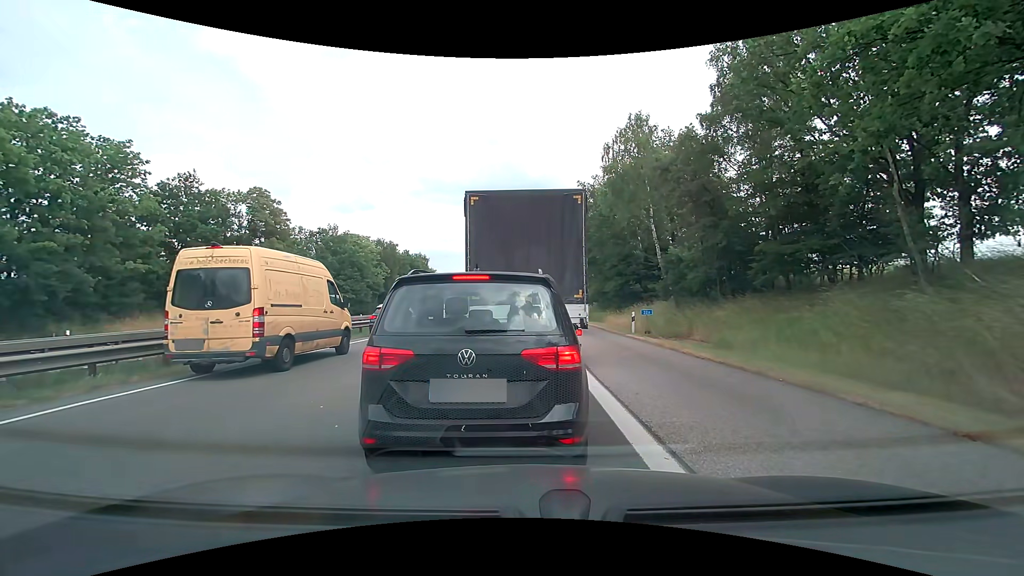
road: motorway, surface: asphalt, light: Day
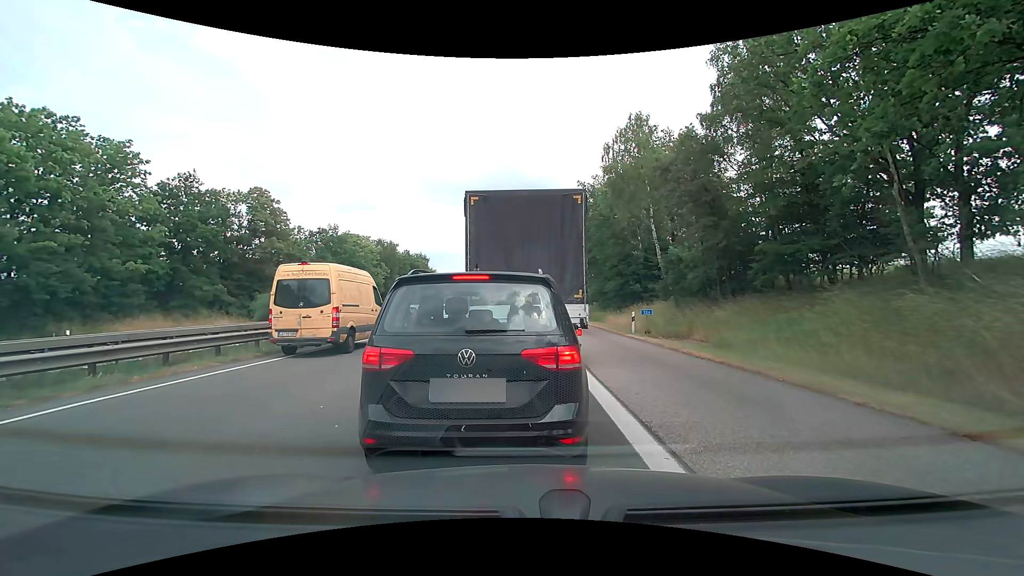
(0.0, 0.0) m; 0°
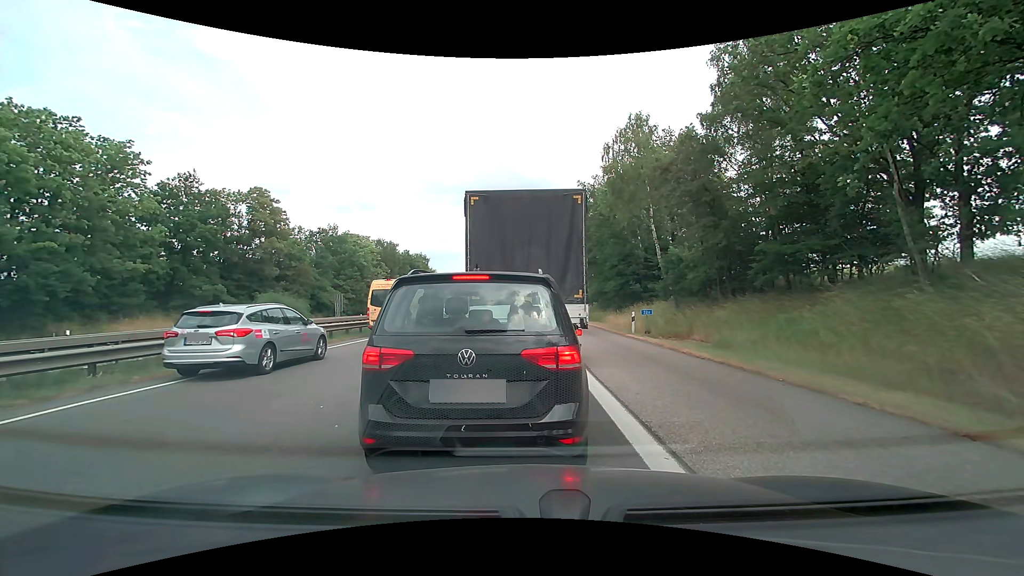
(0.0, 0.0) m; 0°
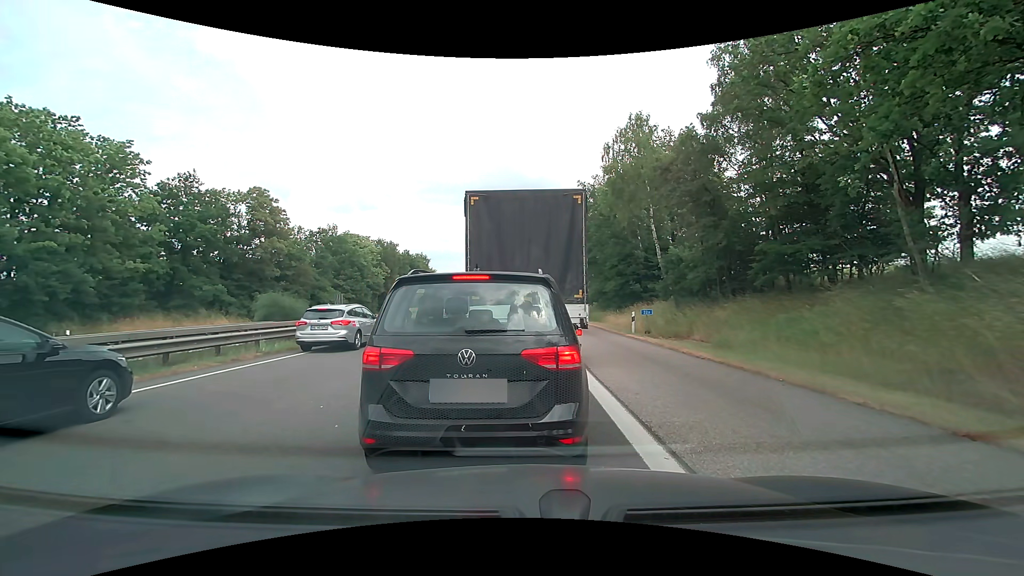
(0.0, 0.0) m; 0°
